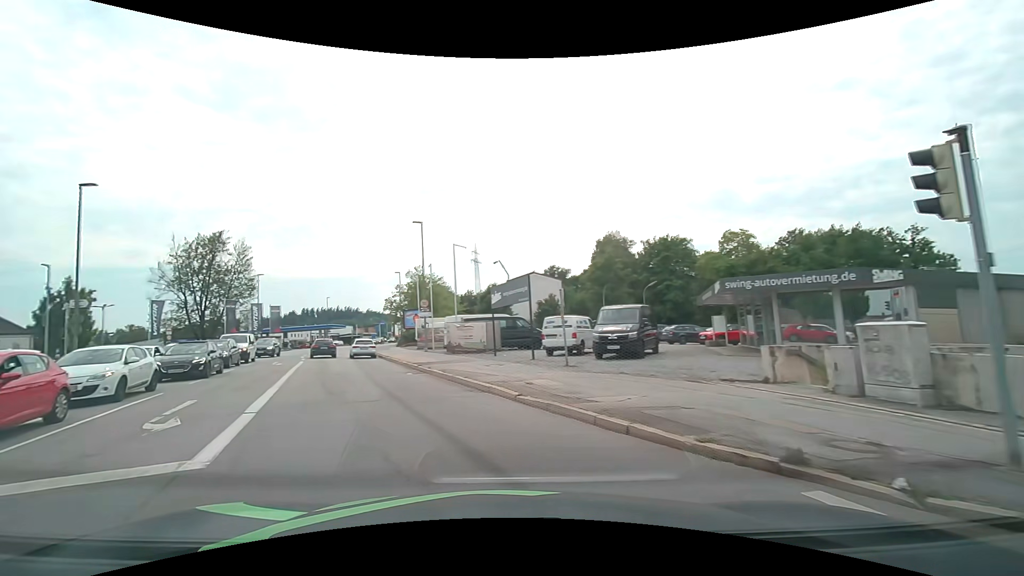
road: tertiary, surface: asphalt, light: Day
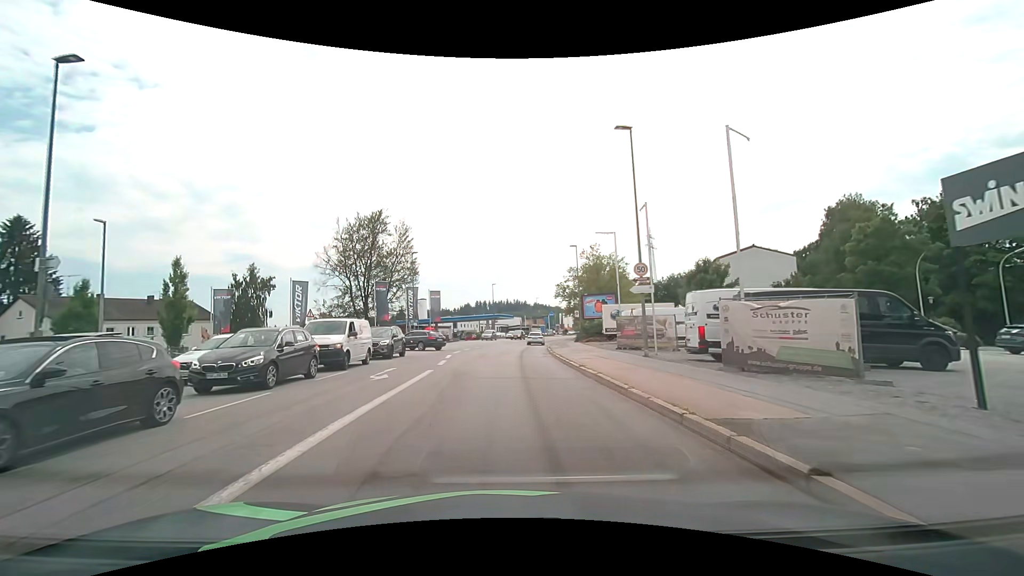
(-4.5, +17.0) m; -19°
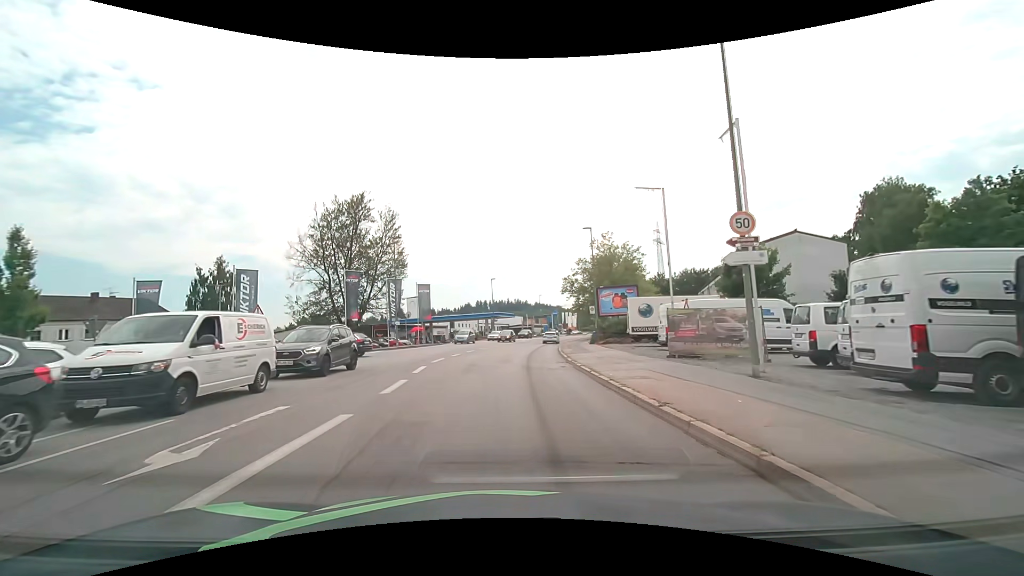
(0.0, +9.4) m; 0°
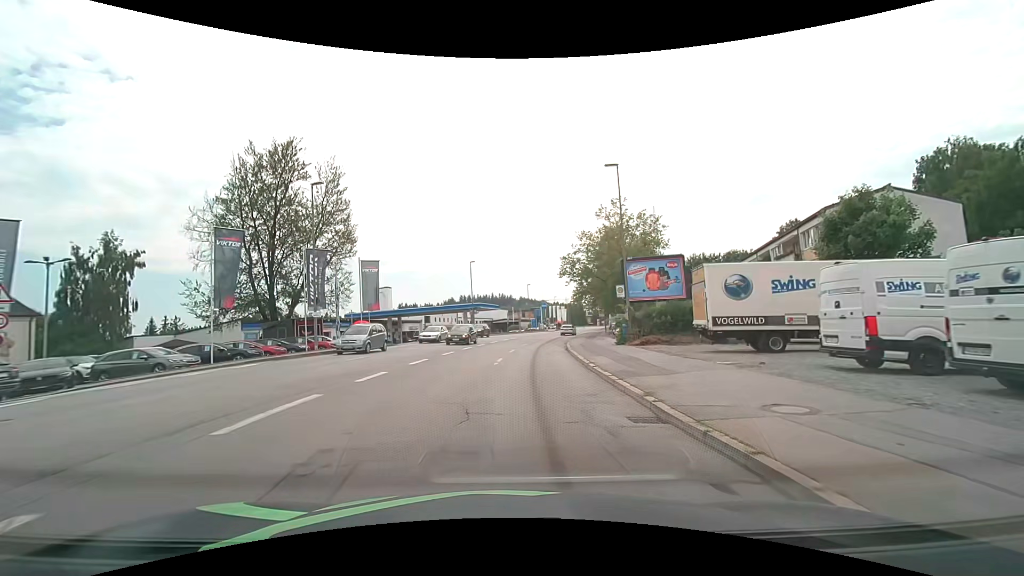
(+0.1, +16.2) m; +1°
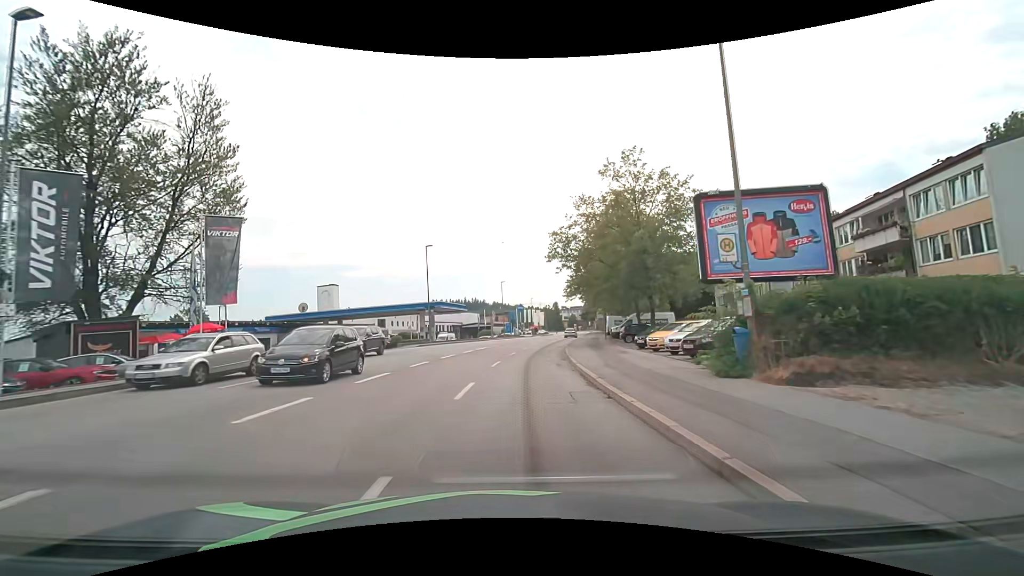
(+0.5, +16.9) m; +3°
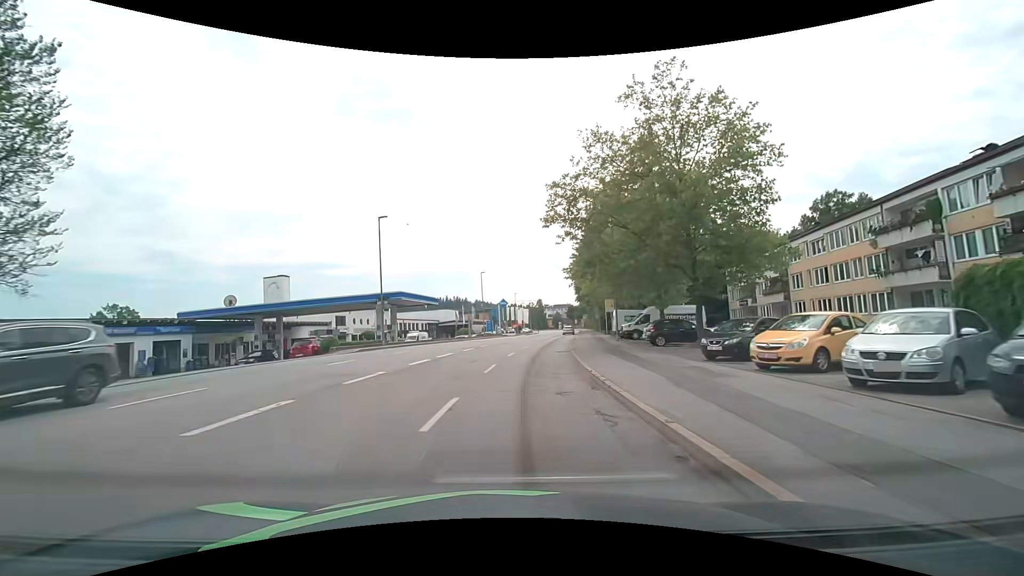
(+0.2, +12.8) m; +2°
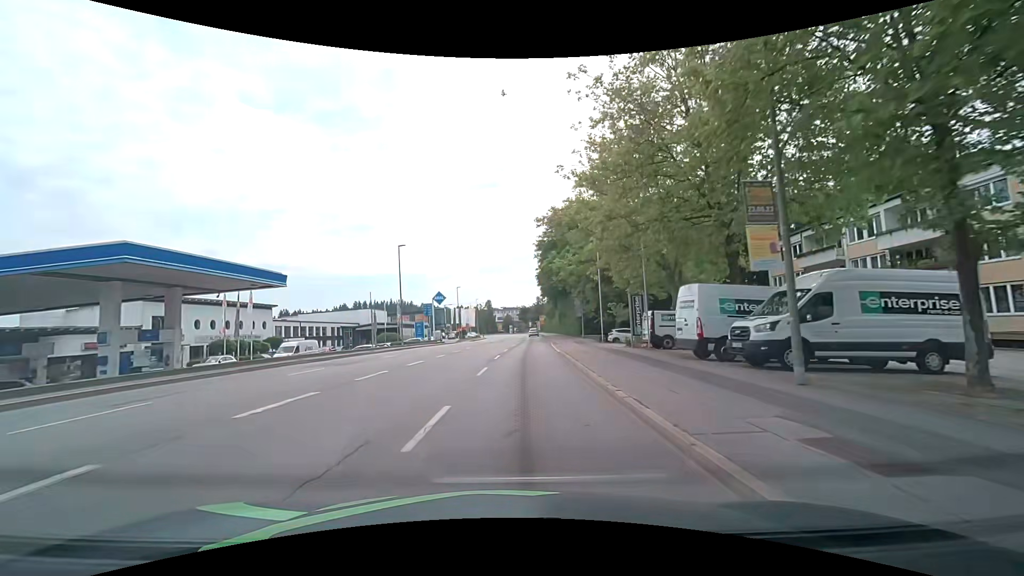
(+1.4, +27.8) m; +5°
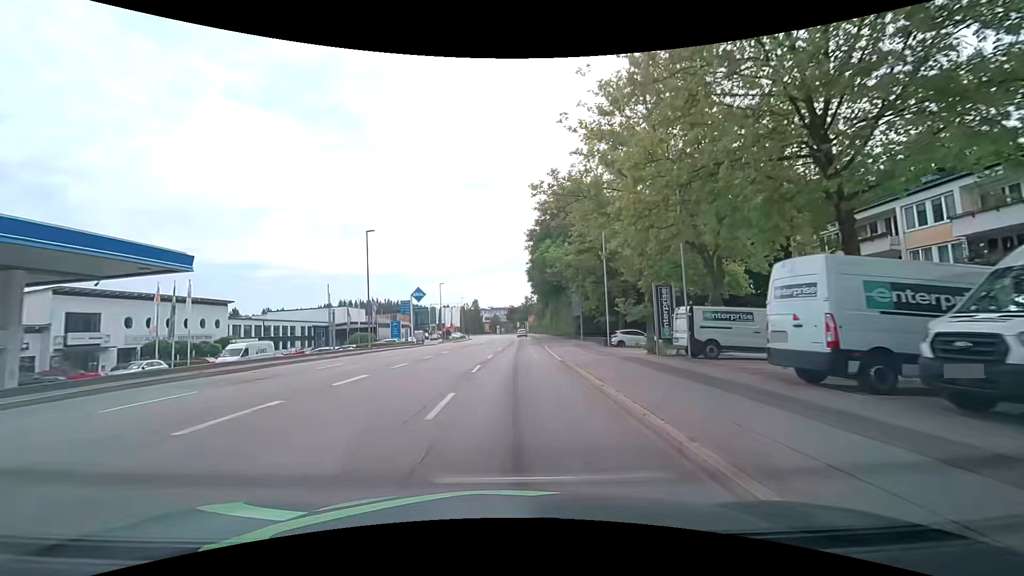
(+0.1, +7.2) m; +1°
(0, +10) (0, +20) (+1, +30) (+1, +40) (+1, +50) (+2, +60) (+2, +70) (+2, +80) (+3, +90) (+3, +100) m
